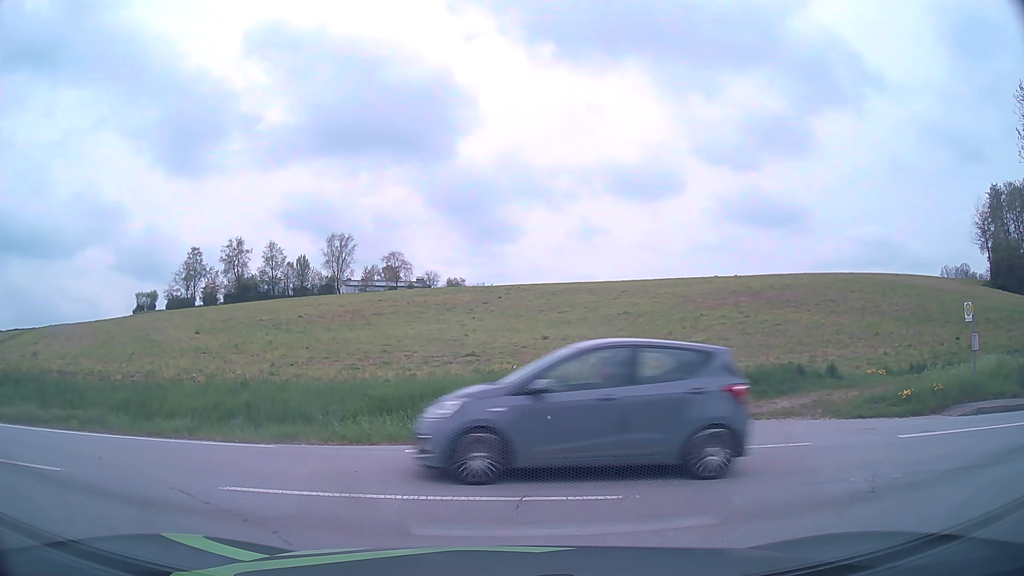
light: Day
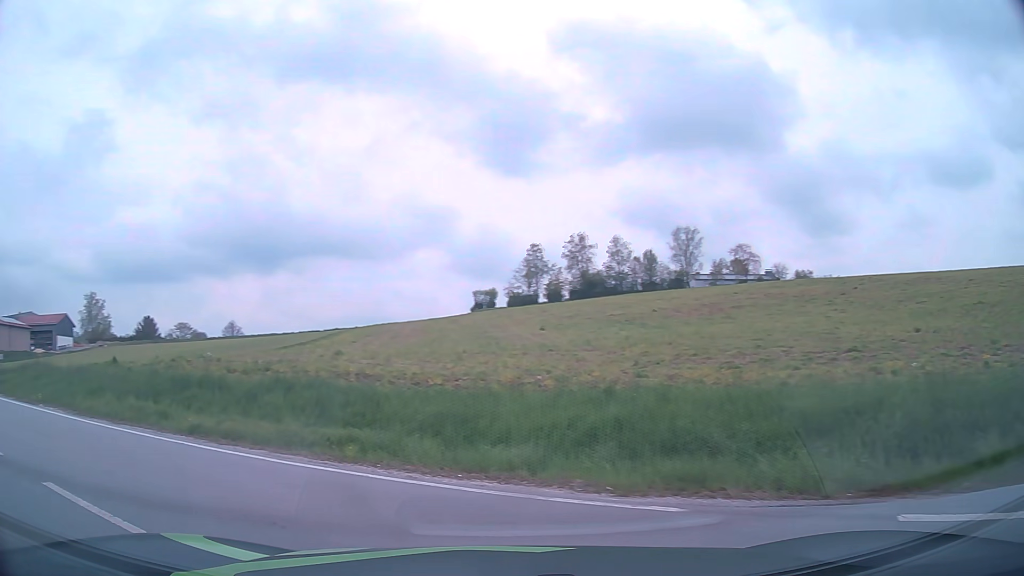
(-1.2, +4.4) m; -32°
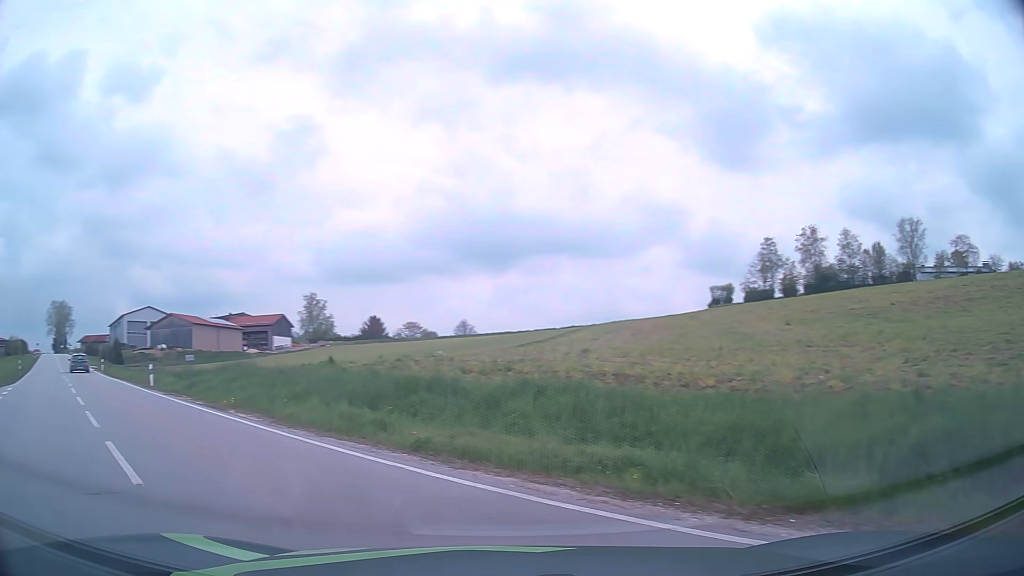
(-0.5, +2.5) m; -21°
(-3, +9) (-9, +17) (-16, +25) (-22, +33) (-28, +41) (-34, +48) (-41, +56) (-47, +64) (-53, +72) (-59, +80) m
